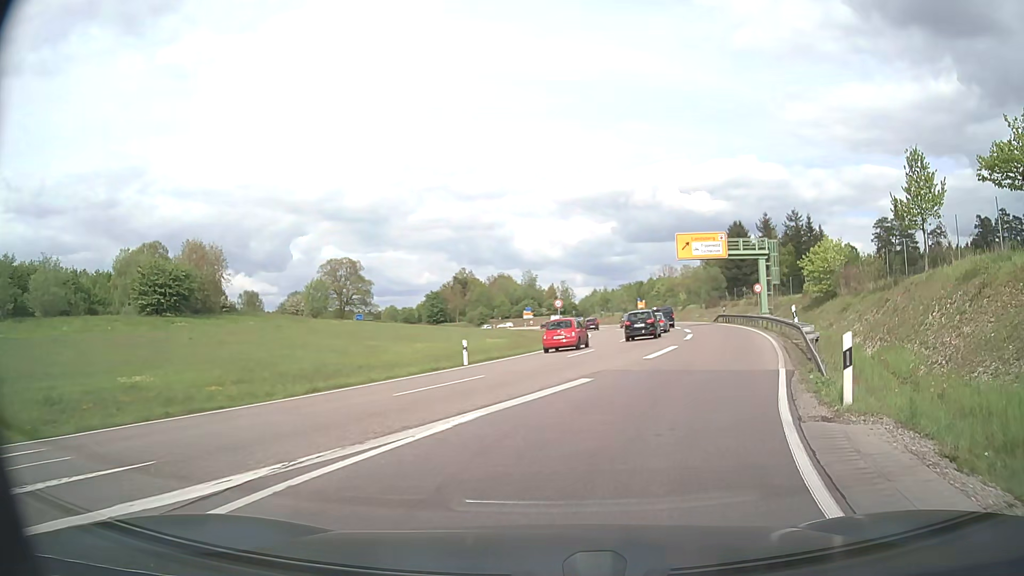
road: primary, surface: asphalt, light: Day
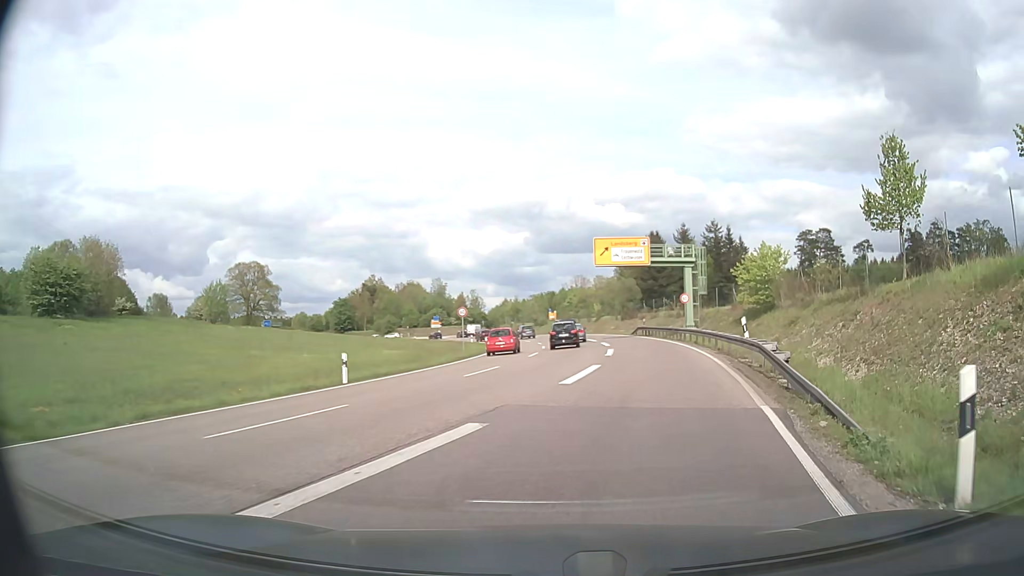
(+0.3, +4.7) m; +8°
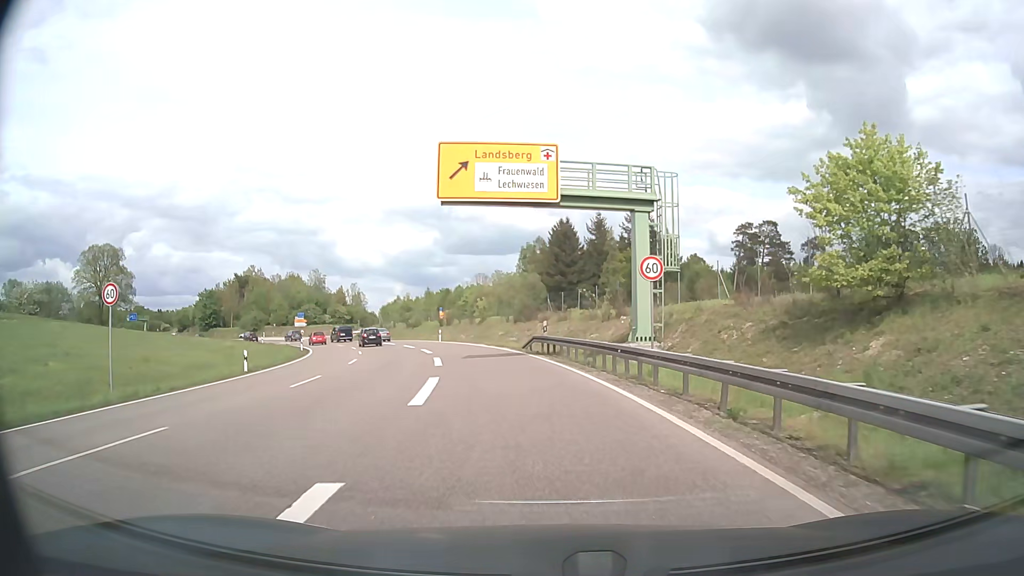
(+3.9, +27.0) m; +8°
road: trunk
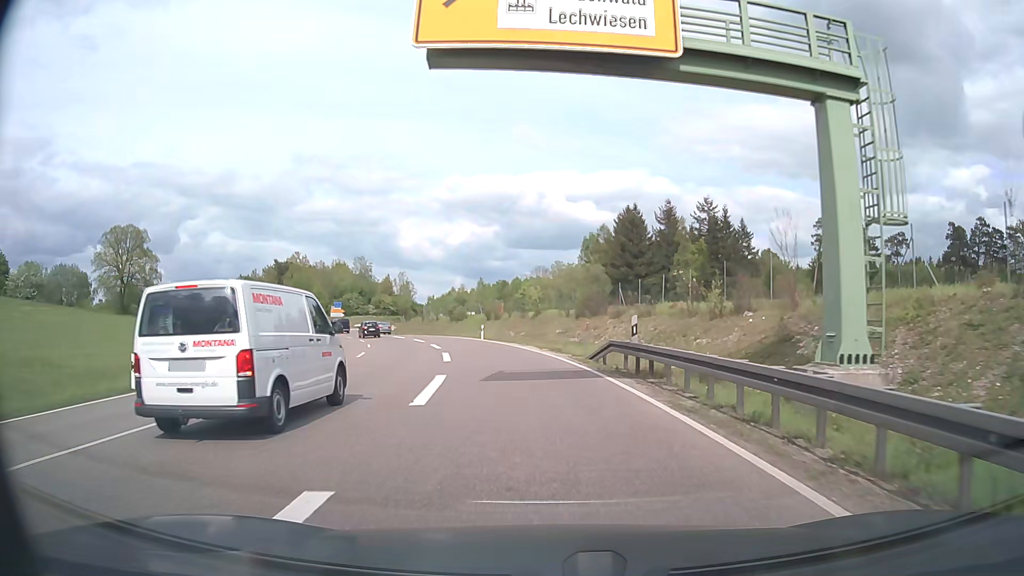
(-0.6, +12.5) m; -5°
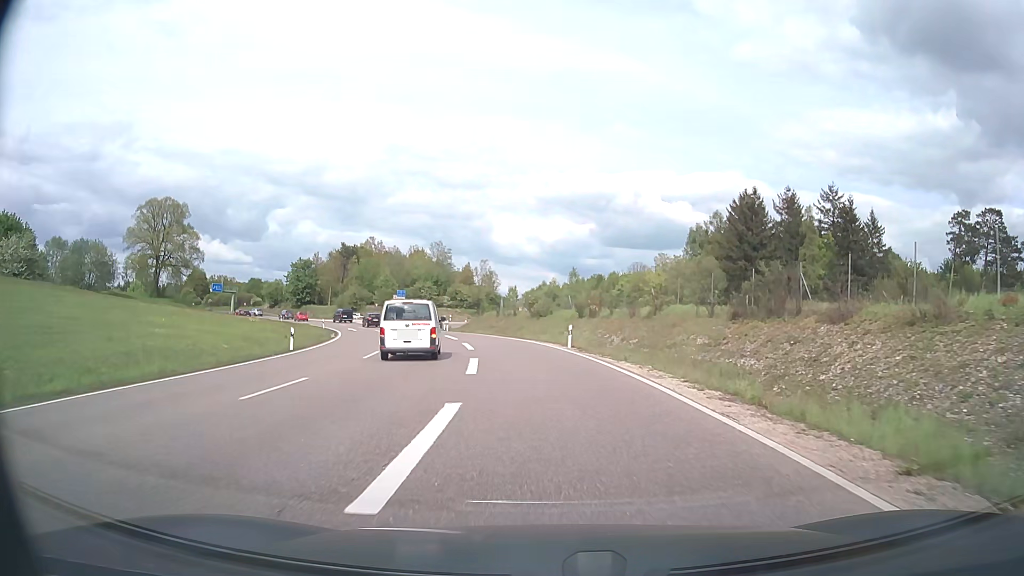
(-1.3, +18.6) m; -8°
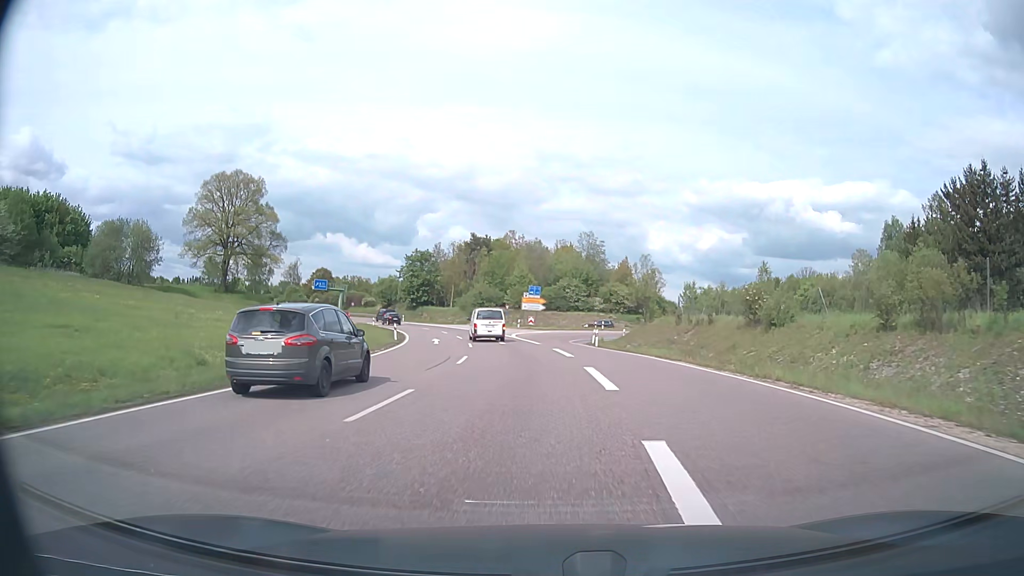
(-3.3, +27.1) m; -13°
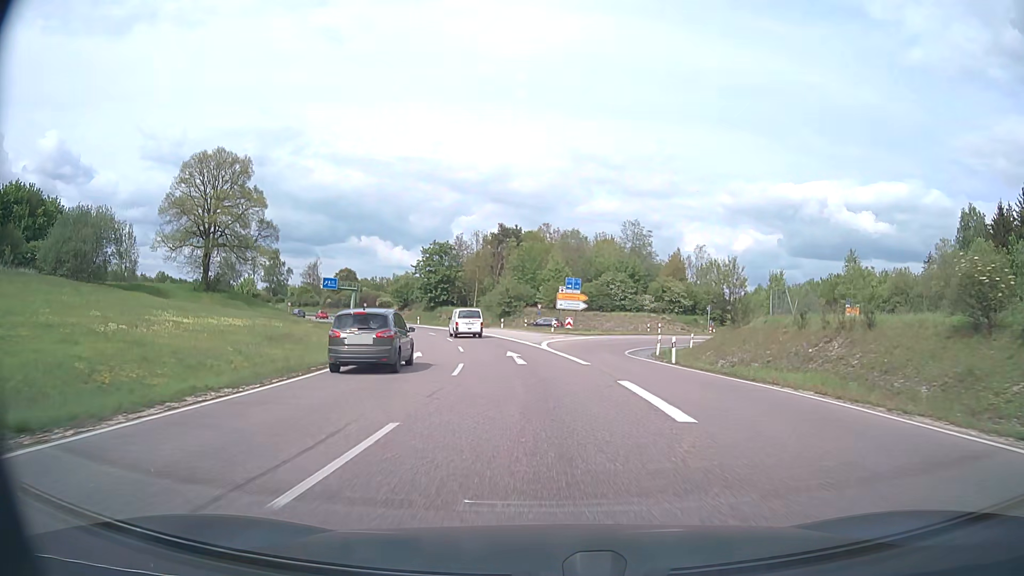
(-0.4, +16.5) m; -3°
(0, +10) (-1, +20) (-2, +30) (-3, +40) (-6, +50) (-8, +59) (-12, +69) (-16, +78) (-20, +87) (-25, +95) m
